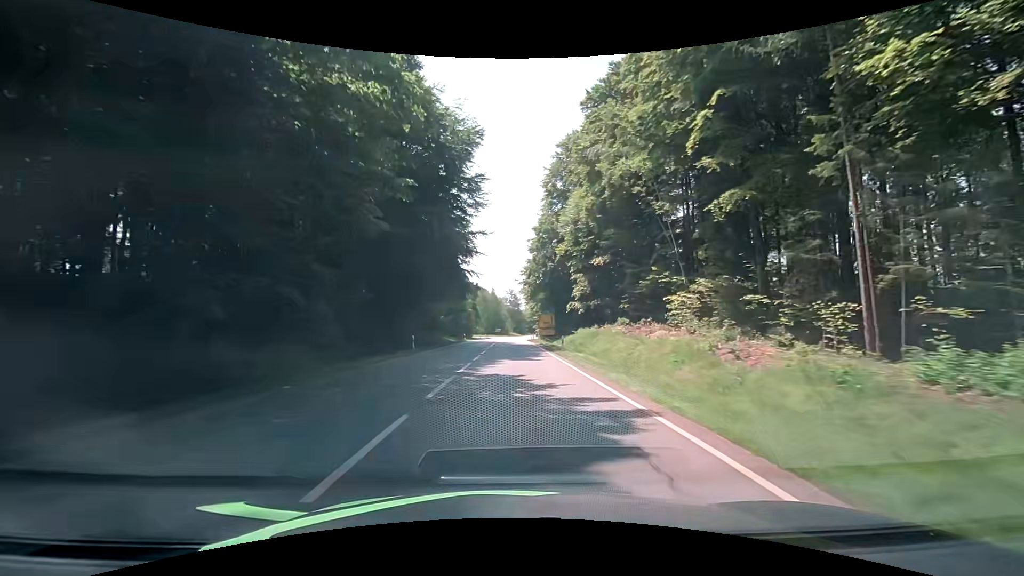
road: secondary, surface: asphalt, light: Day
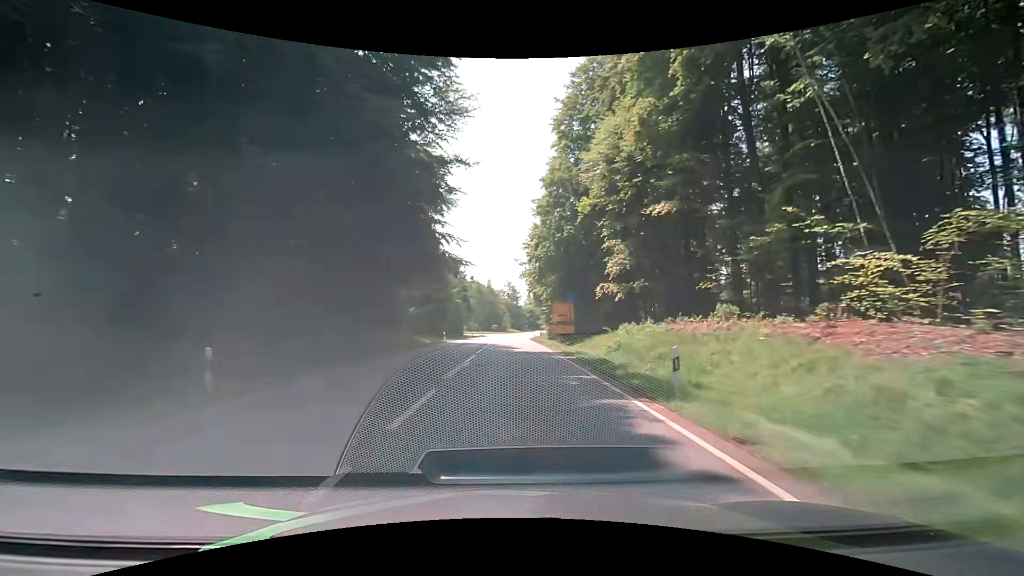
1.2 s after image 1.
(+0.2, +20.9) m; +1°
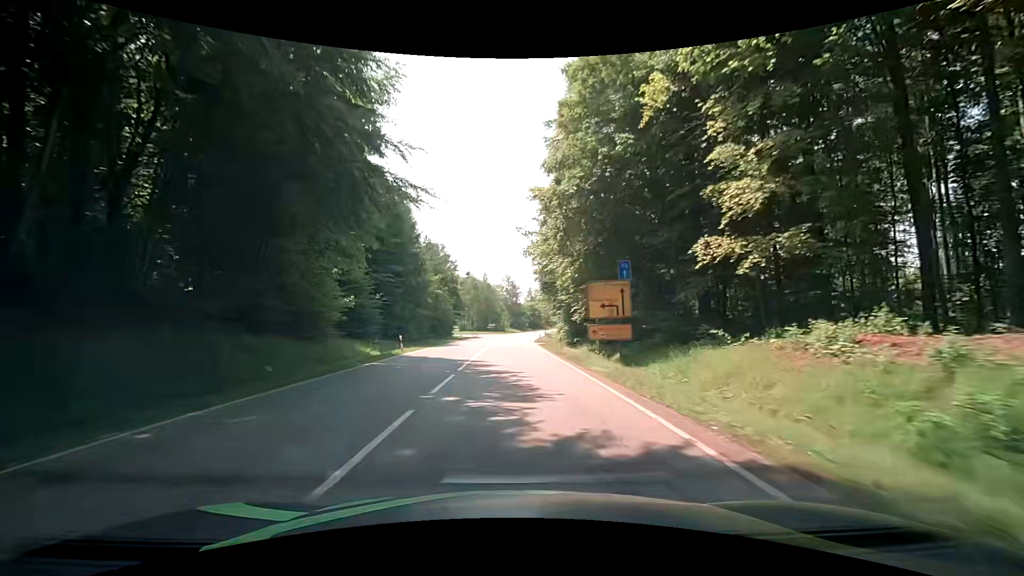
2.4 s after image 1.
(-0.2, +20.4) m; 0°
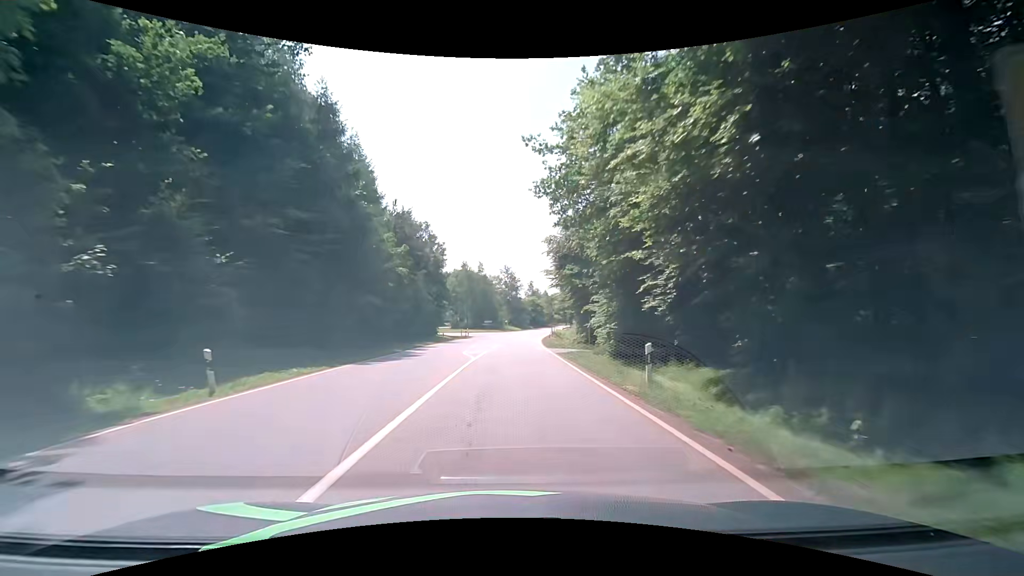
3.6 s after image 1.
(-0.1, +19.8) m; -1°
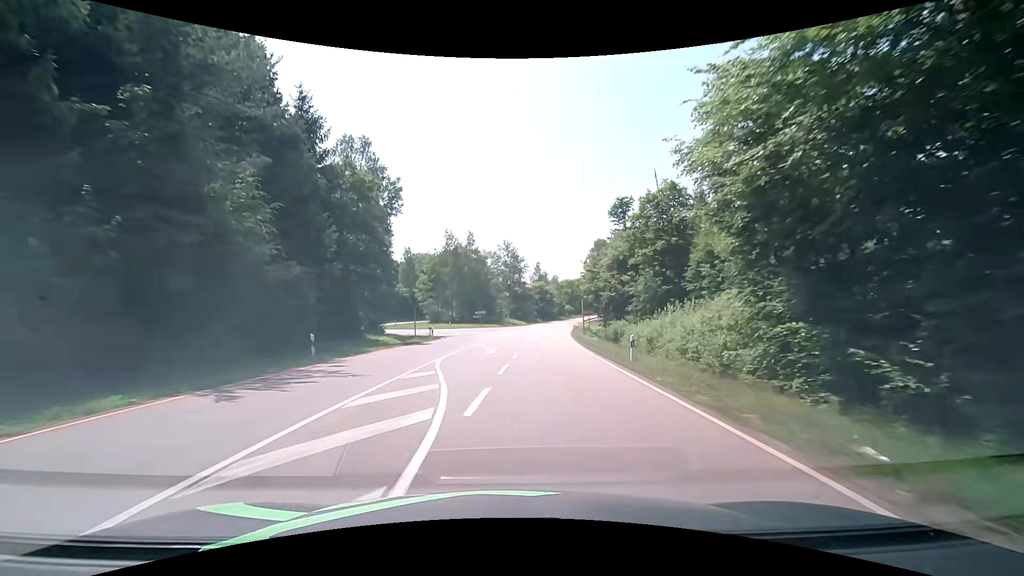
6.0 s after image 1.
(+0.3, +37.5) m; 0°
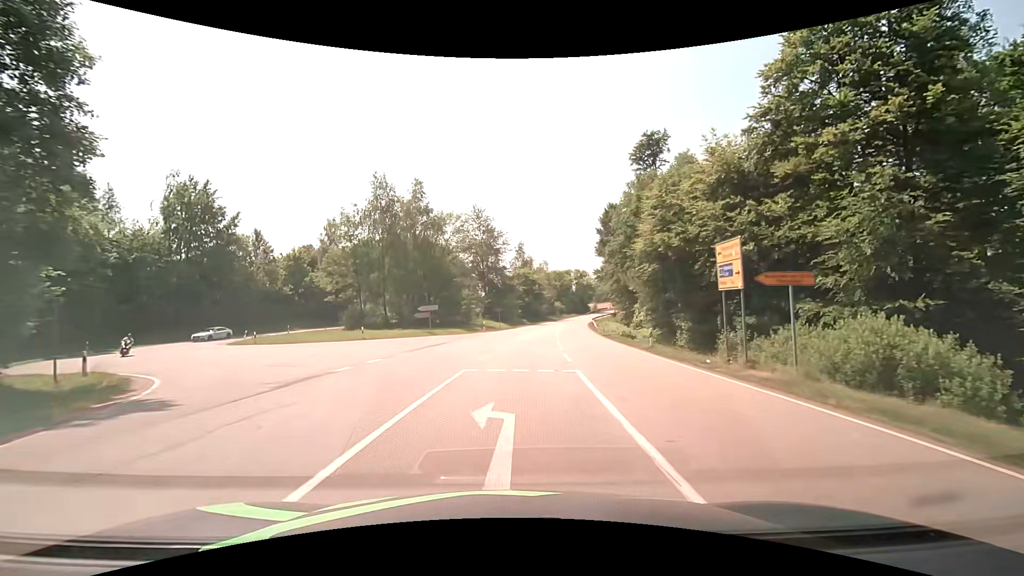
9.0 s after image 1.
(+0.1, +38.2) m; +3°
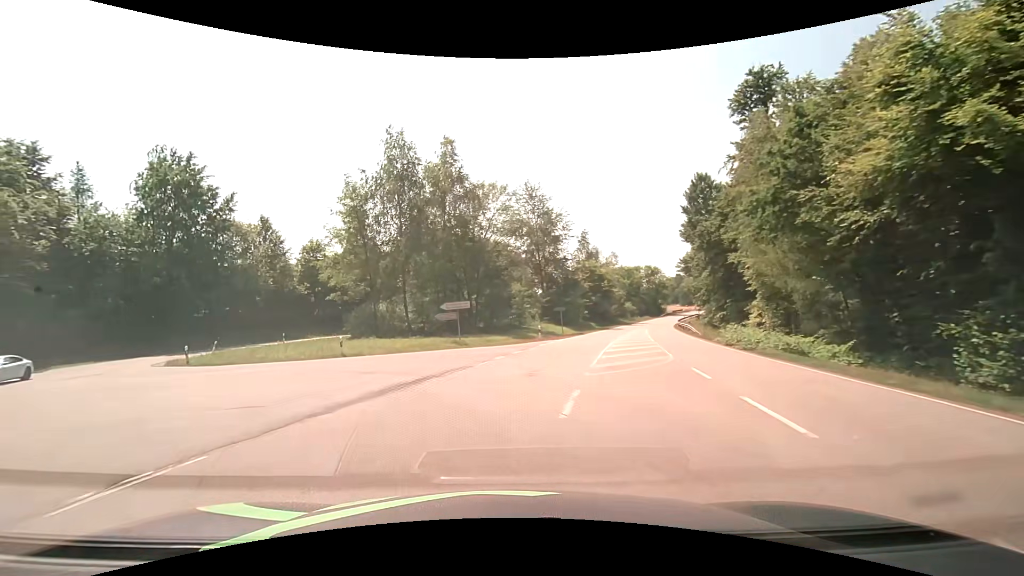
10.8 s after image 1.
(-0.3, +16.2) m; -7°
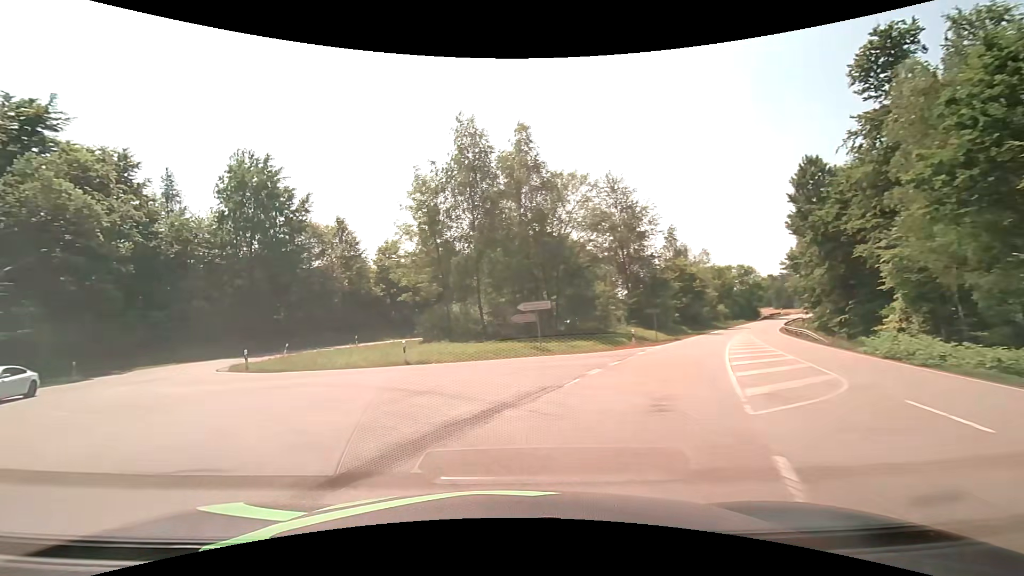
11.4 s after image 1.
(-0.2, +4.4) m; -7°
(-3, +10) (-9, +17) (-16, +24) (-20, +33) (-18, +43) (-13, +51) (-6, +58) (+1, +66) (+8, +73) (+14, +81) m
